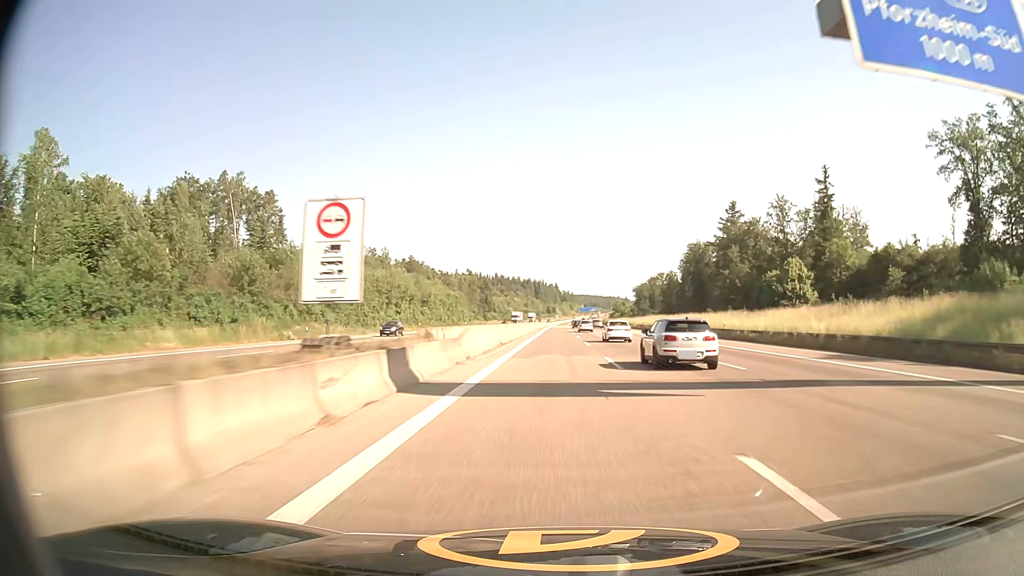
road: motorway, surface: asphalt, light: Day
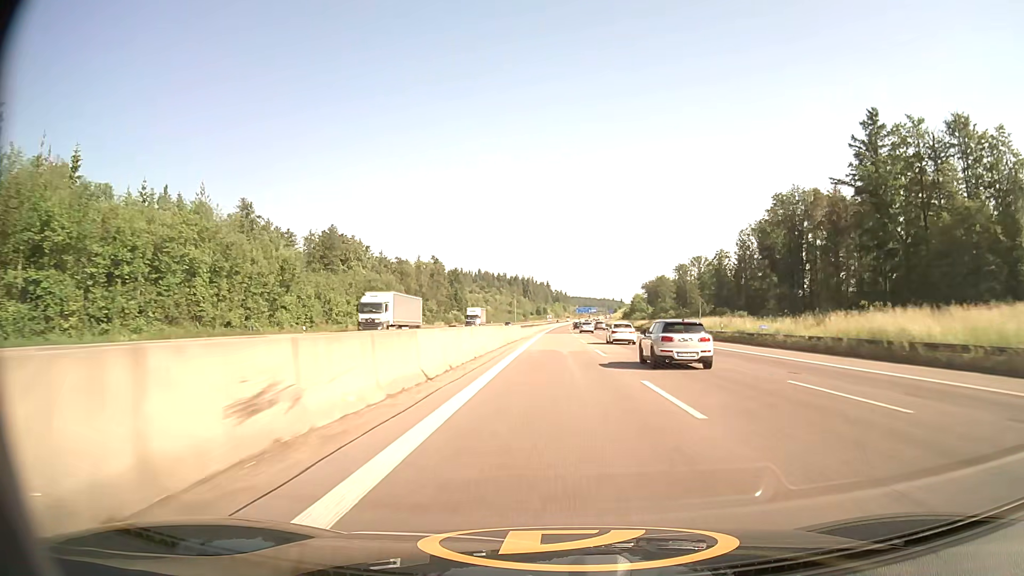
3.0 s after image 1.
(+0.4, +98.9) m; +1°
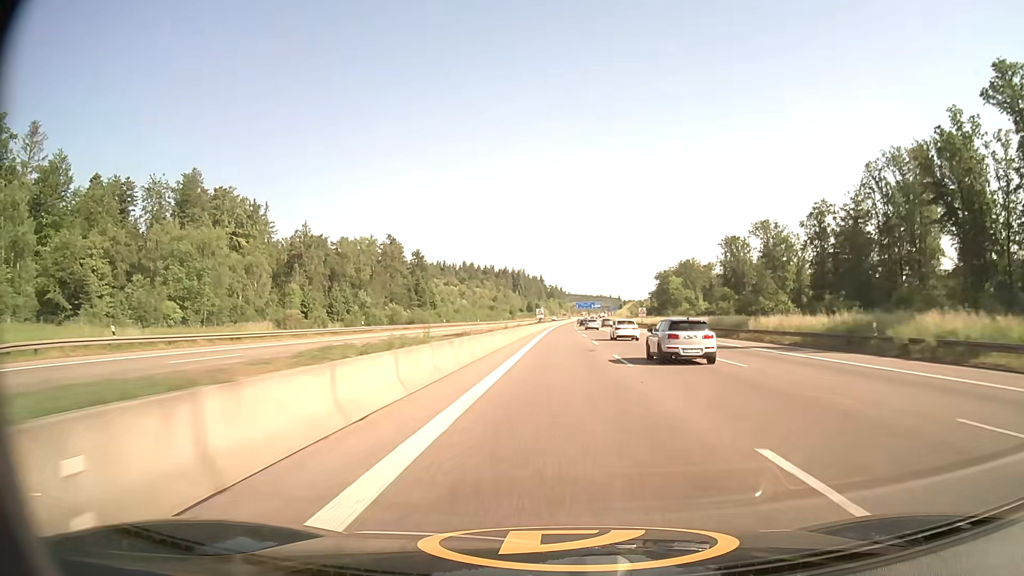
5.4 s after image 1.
(+0.5, +79.3) m; +1°
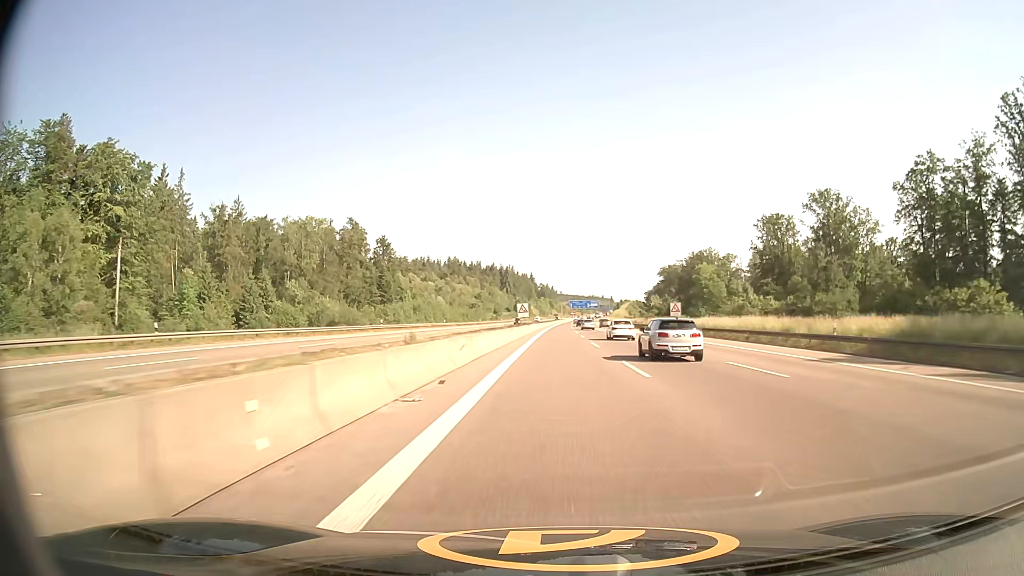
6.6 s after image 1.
(+0.1, +39.4) m; +1°
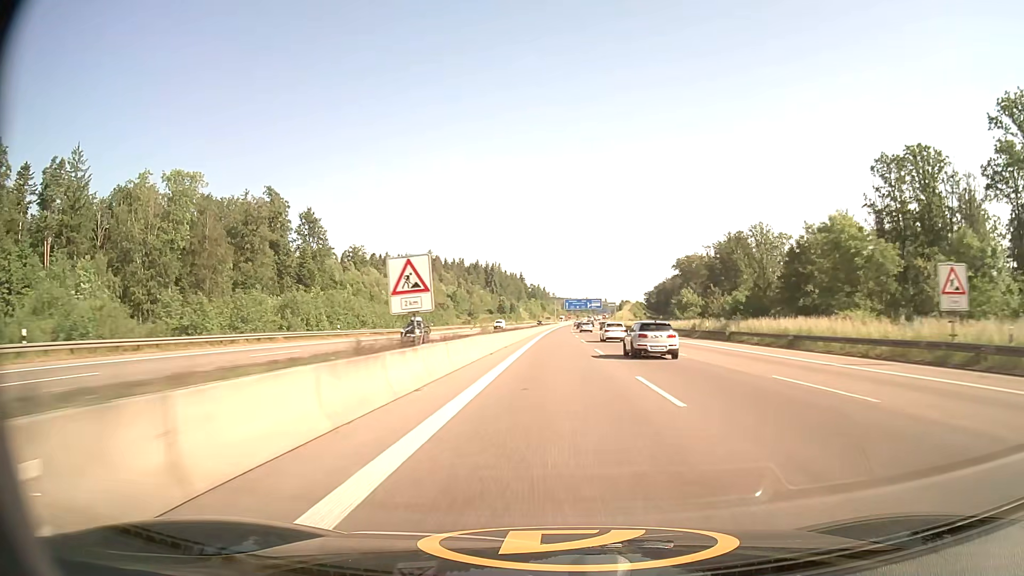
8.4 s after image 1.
(+0.4, +59.0) m; +1°
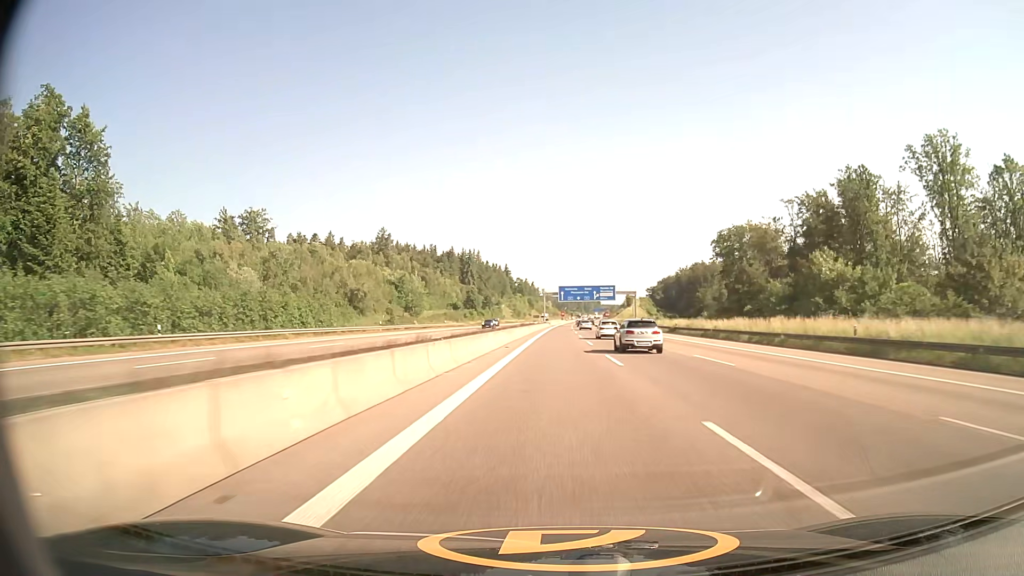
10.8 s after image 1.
(+0.7, +79.8) m; +1°
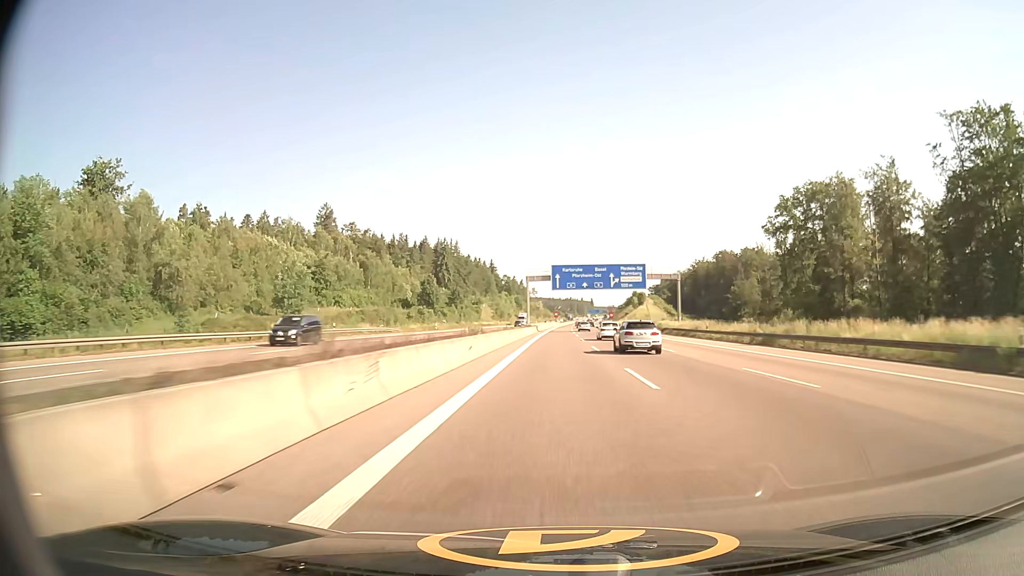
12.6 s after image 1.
(+0.4, +60.8) m; +1°
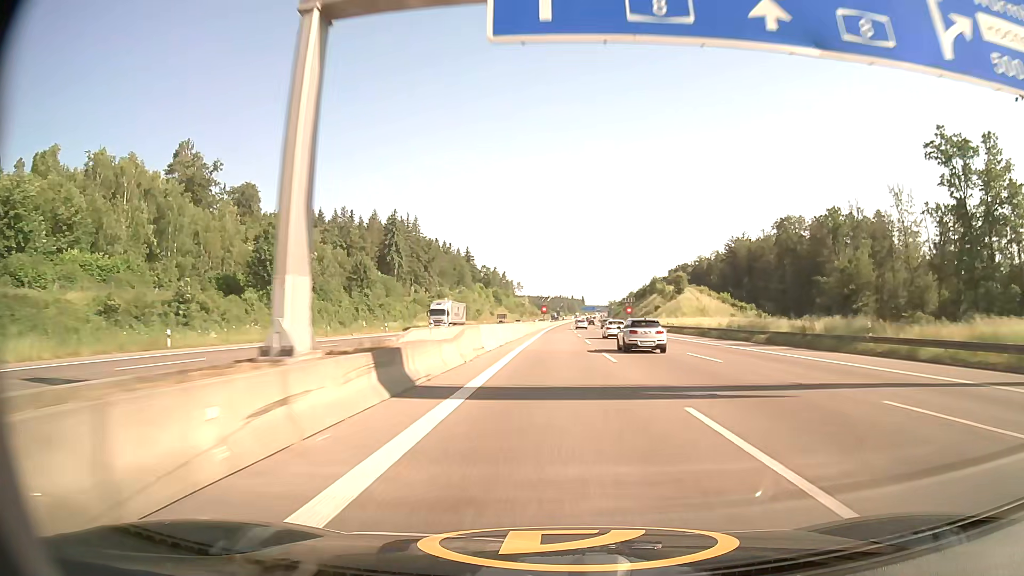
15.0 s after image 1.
(+0.6, +81.0) m; +1°
(0, +10) (0, +20) (0, +30) (0, +40) (0, +50) (0, +60) (0, +70) (0, +80) (+1, +90) (+1, +100) m
